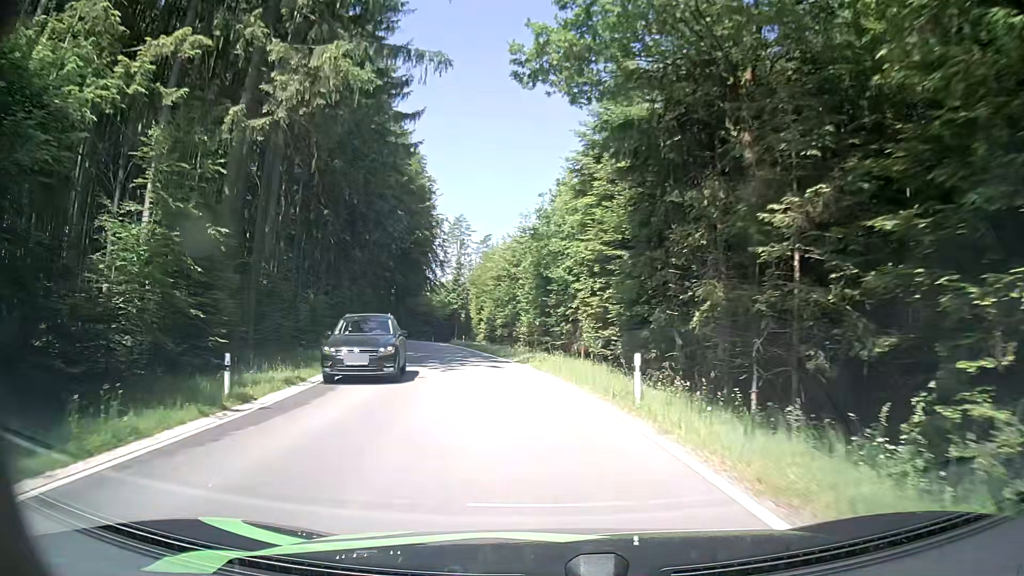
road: tertiary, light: Day
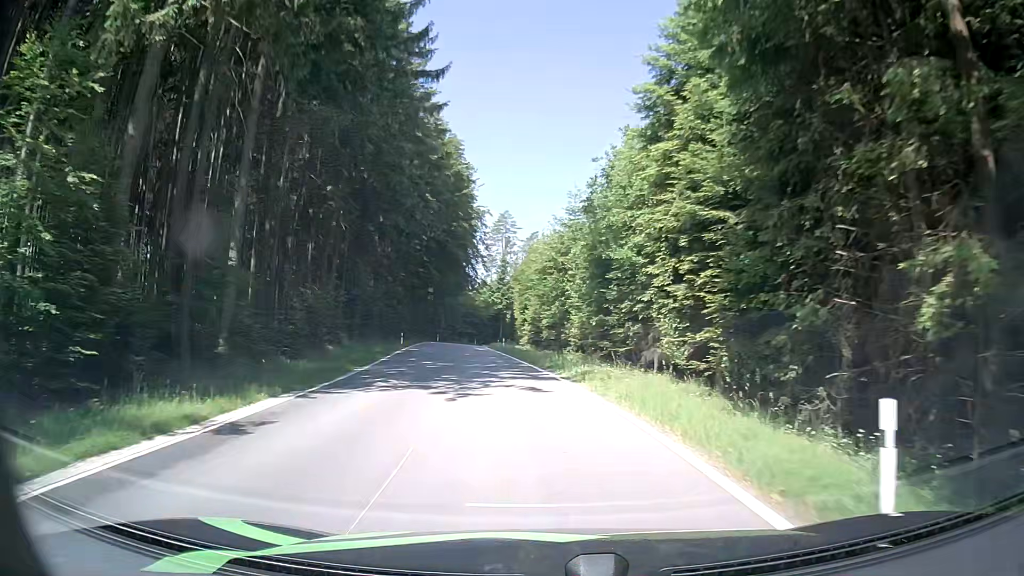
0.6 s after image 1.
(-0.3, +7.6) m; -5°
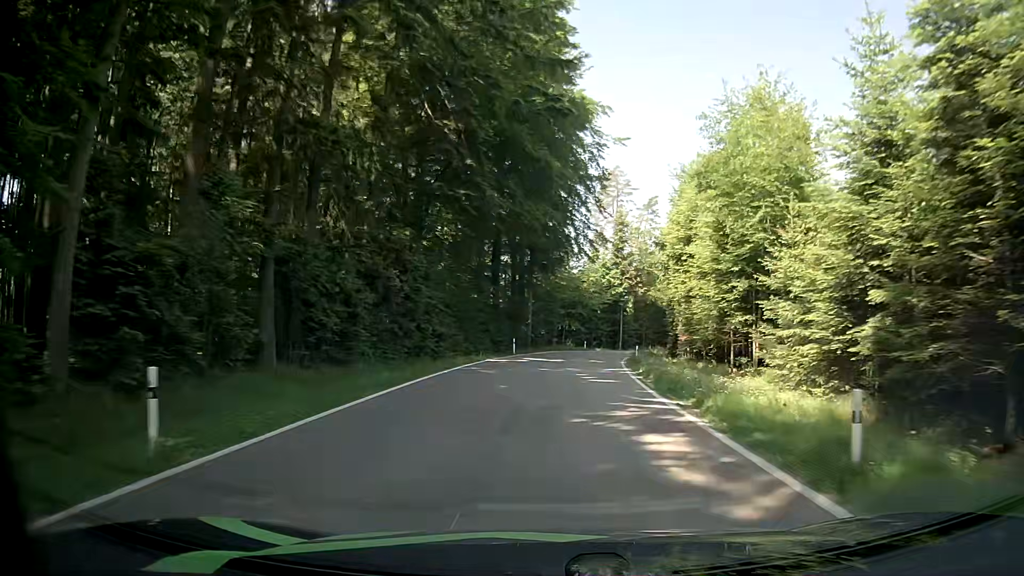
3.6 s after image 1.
(-4.5, +39.7) m; -9°
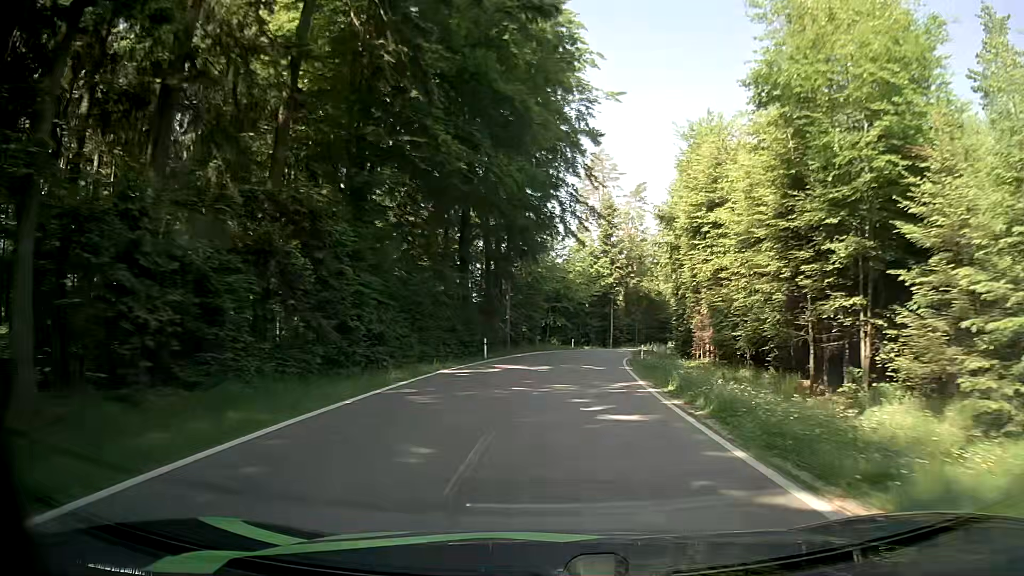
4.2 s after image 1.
(+0.1, +8.4) m; +1°
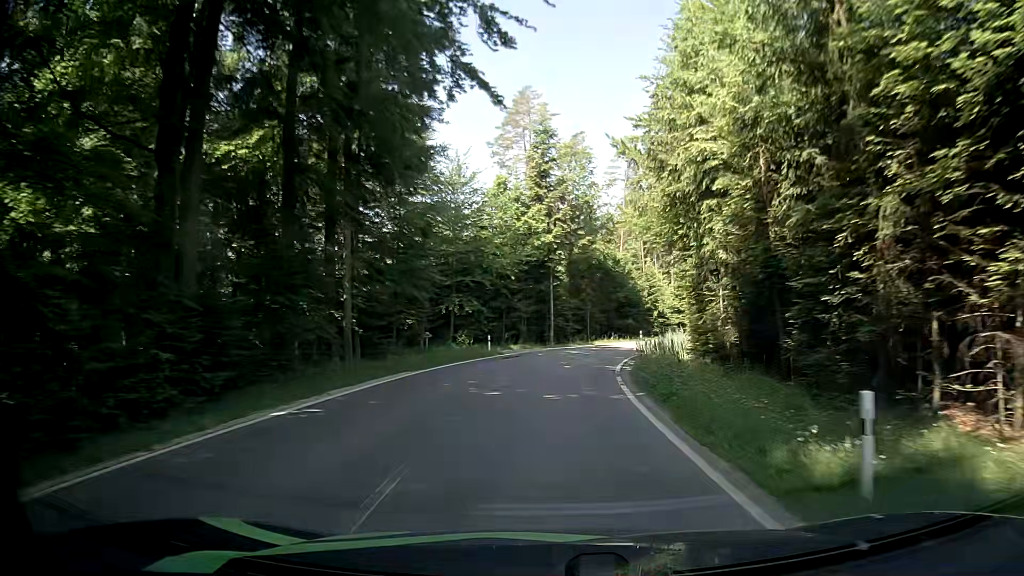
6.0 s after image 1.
(+1.3, +25.9) m; +6°
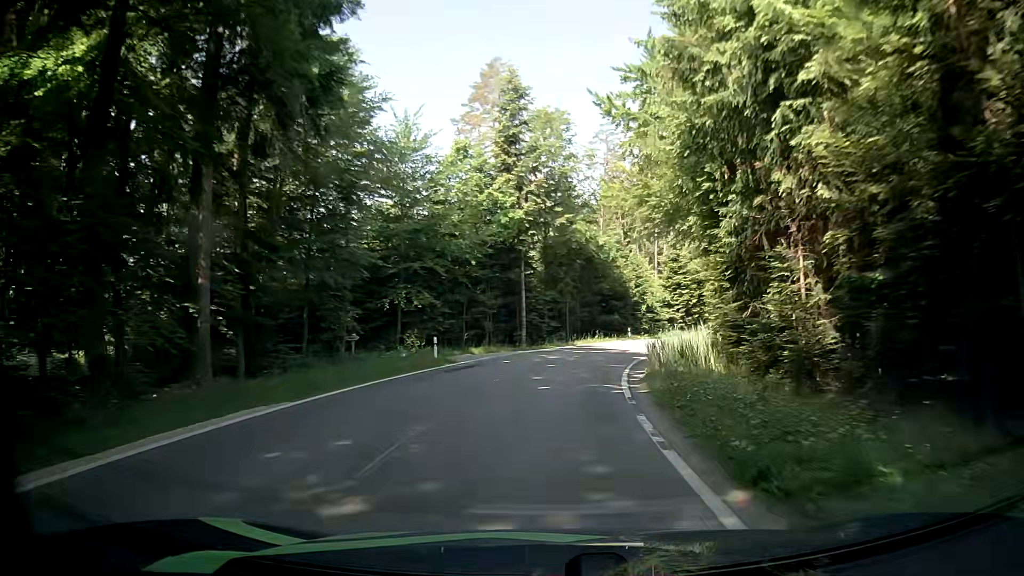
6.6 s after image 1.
(+0.1, +8.7) m; +3°
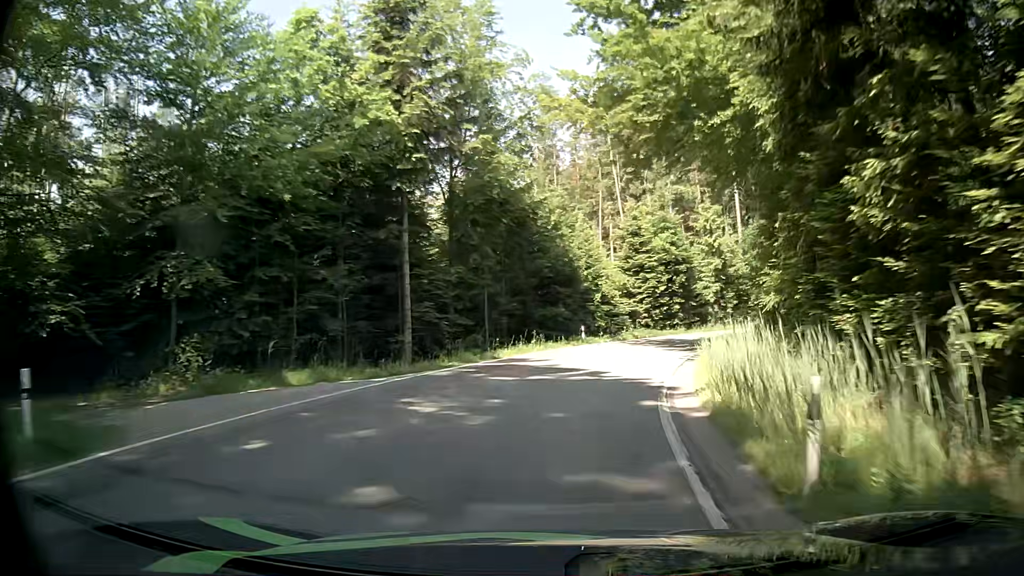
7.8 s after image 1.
(+0.6, +16.9) m; +5°
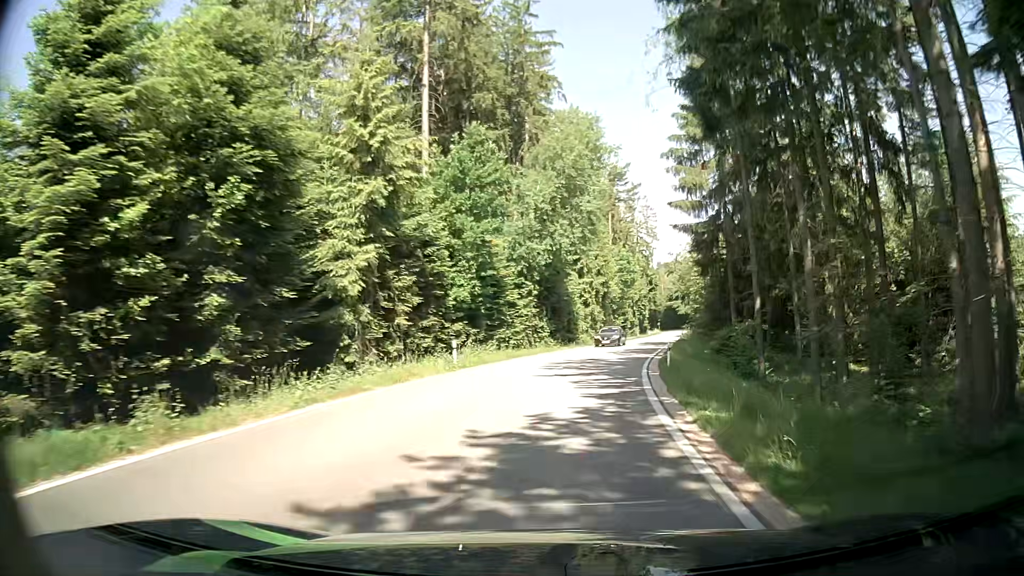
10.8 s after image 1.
(+9.2, +37.0) m; +29°
(0, +10) (+2, +20) (+3, +30) (+5, +40) (+7, +49) (+10, +59) (+12, +69) (+14, +79) (+17, +88) (+19, +98) m
